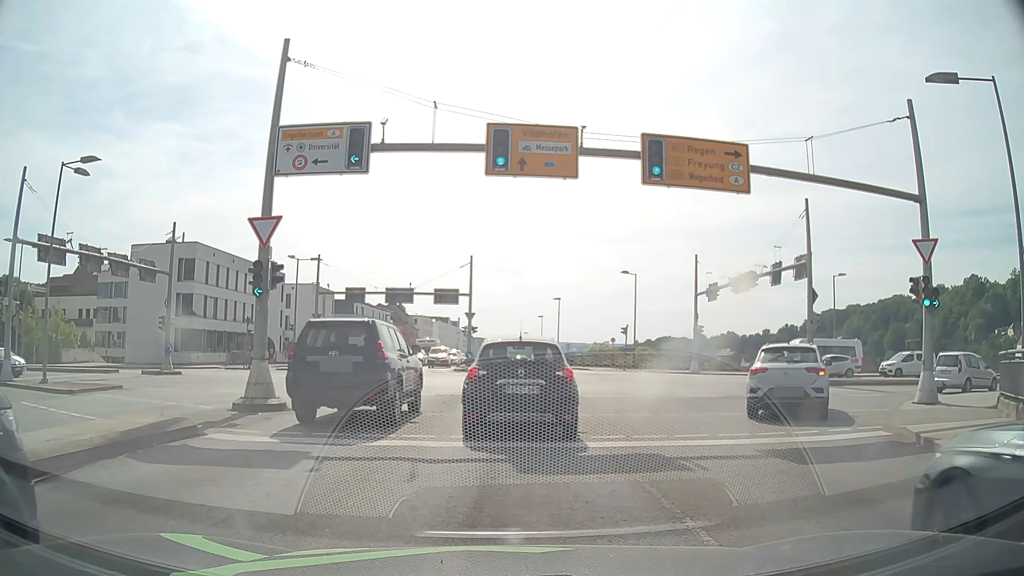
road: residential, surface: asphalt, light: Day
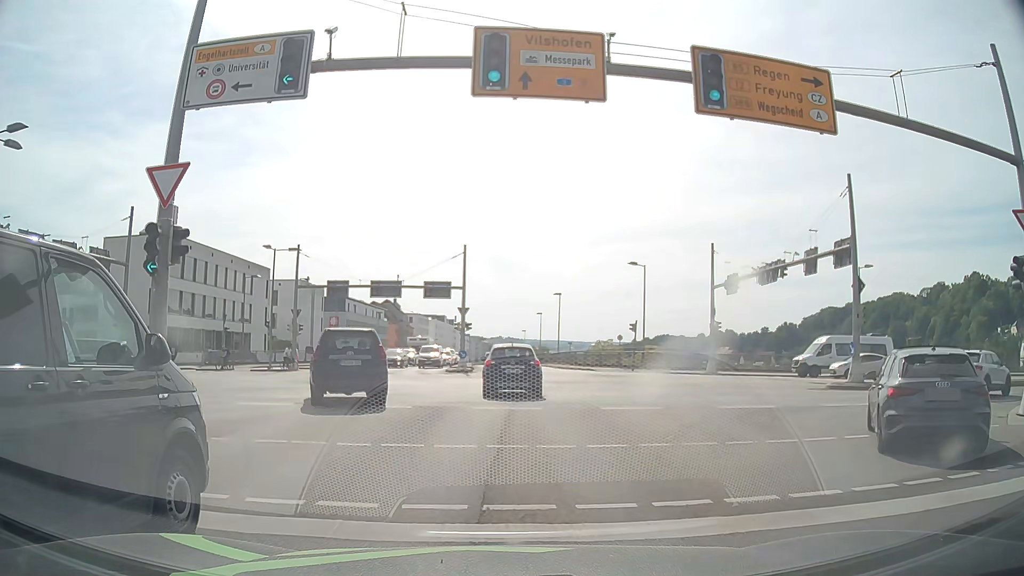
(0.0, +5.0) m; +1°
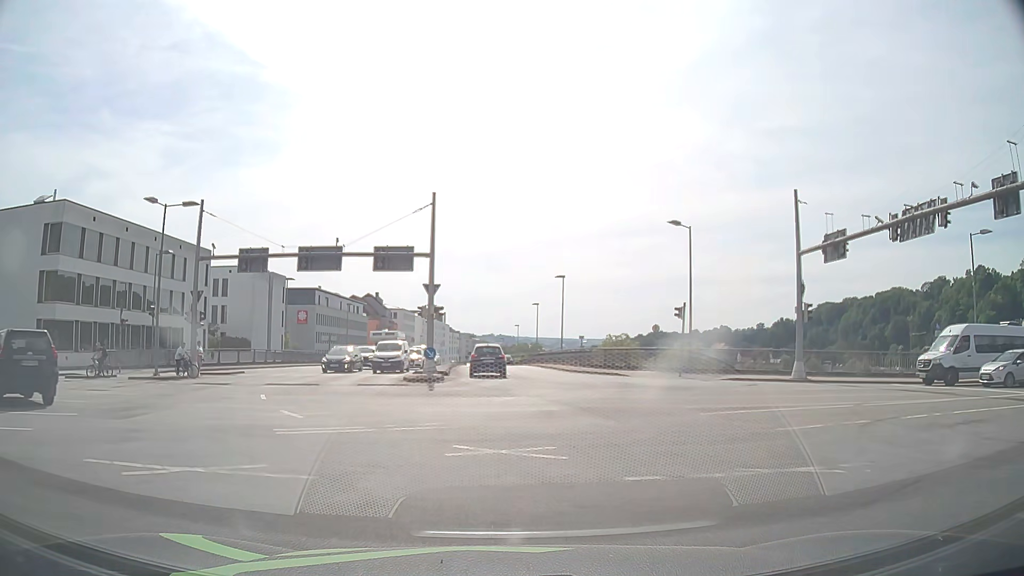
(-0.2, +15.5) m; 0°
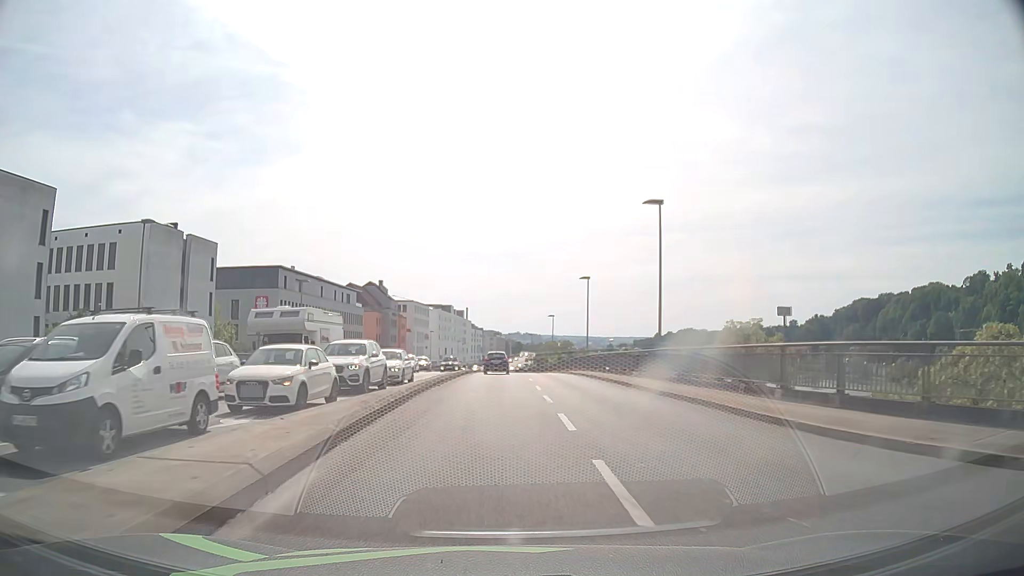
(-0.6, +30.6) m; -2°
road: primary
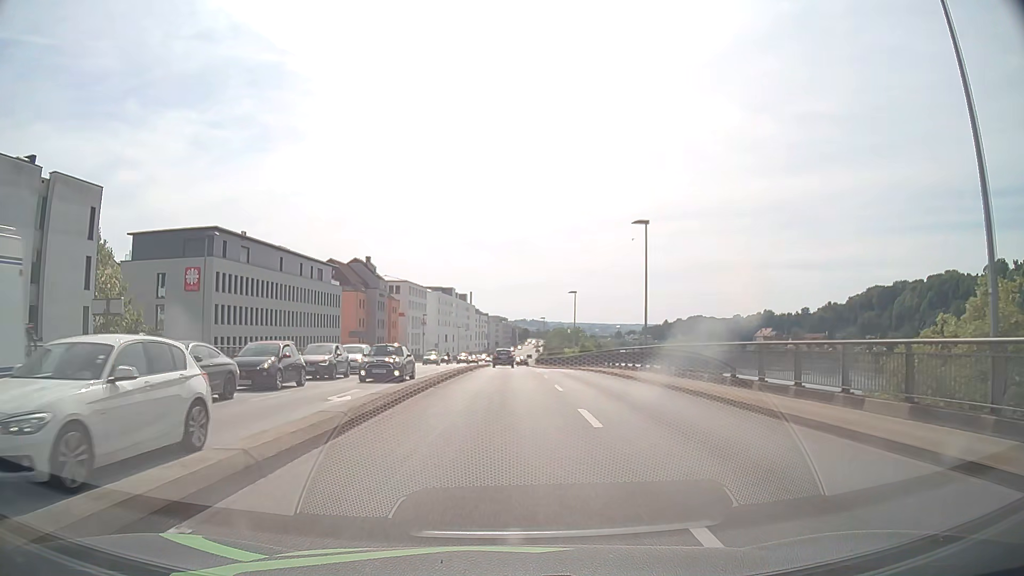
(-0.2, +21.4) m; -1°
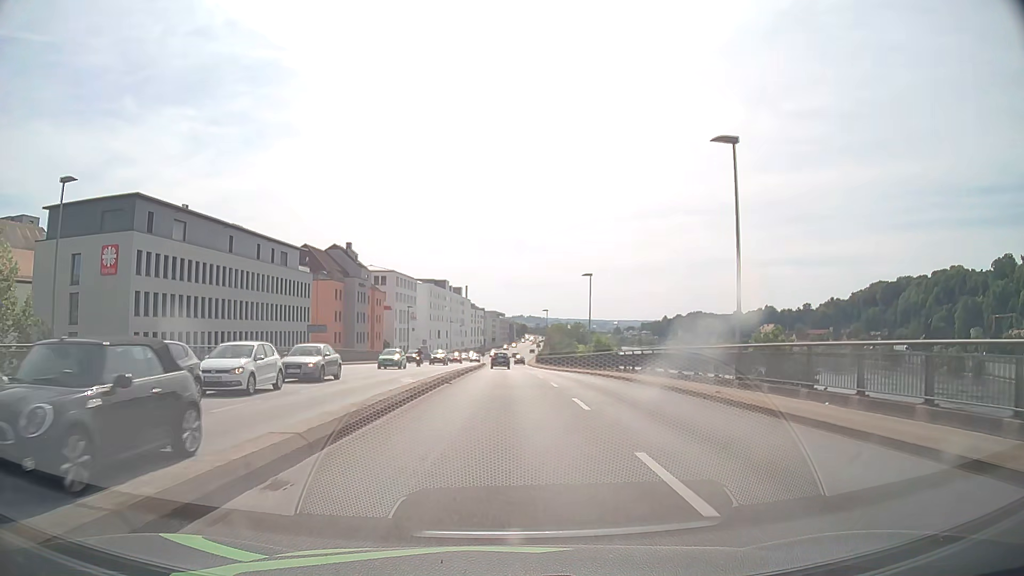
(0.0, +14.6) m; 0°
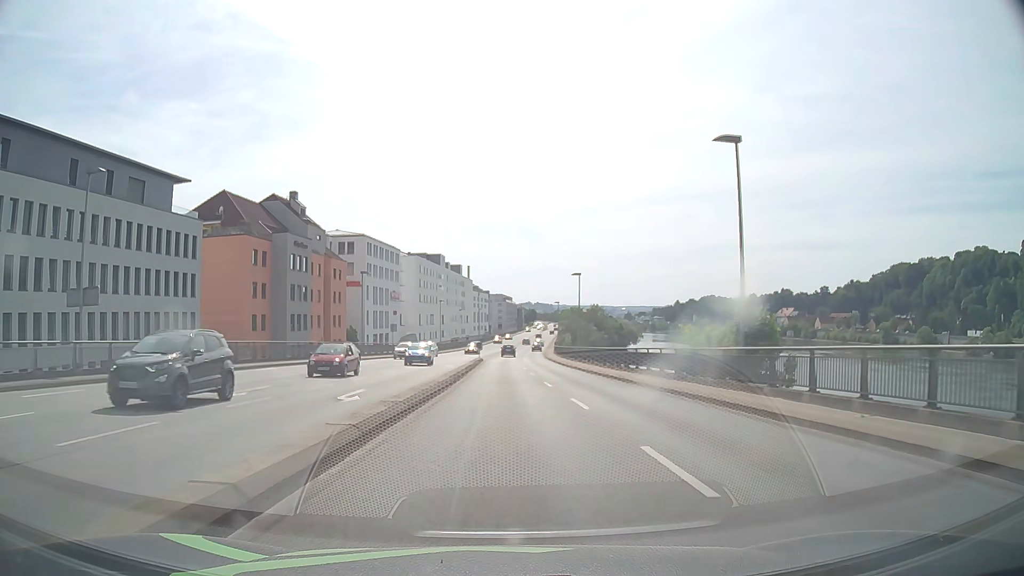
(-0.2, +35.3) m; -1°
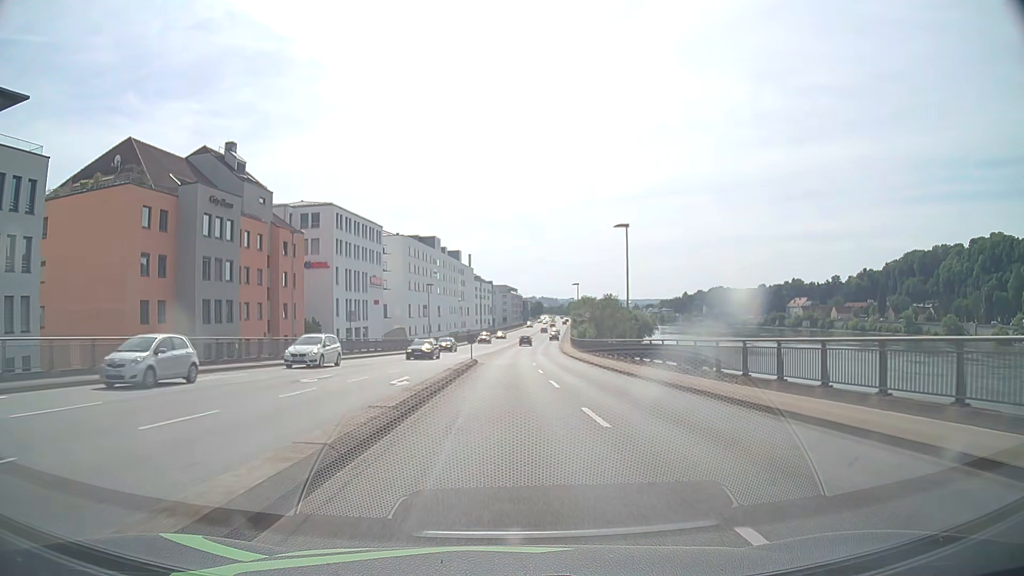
(-0.2, +22.3) m; -1°
(0, +10) (0, +20) (0, +30) (0, +40) (0, +50) (+1, +60) (+1, +70) (+1, +80) (+2, +90) (+3, +100) m
